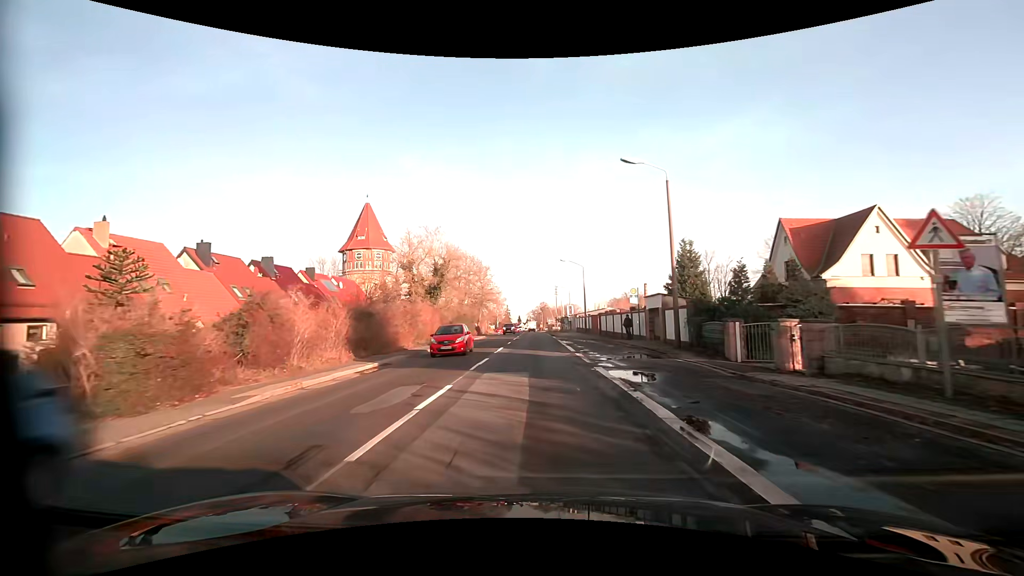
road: primary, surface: asphalt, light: Day
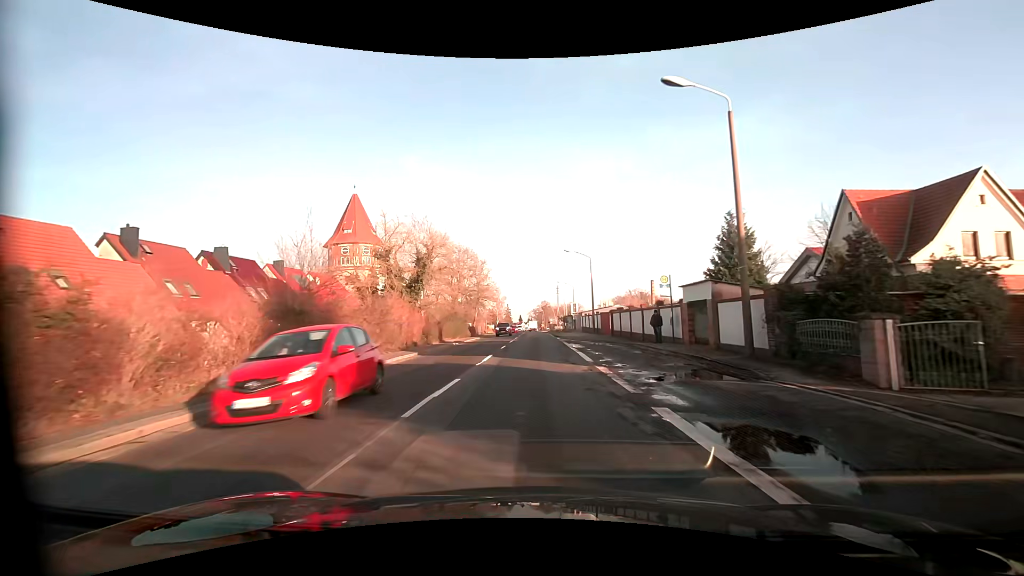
(0.0, +7.7) m; -1°
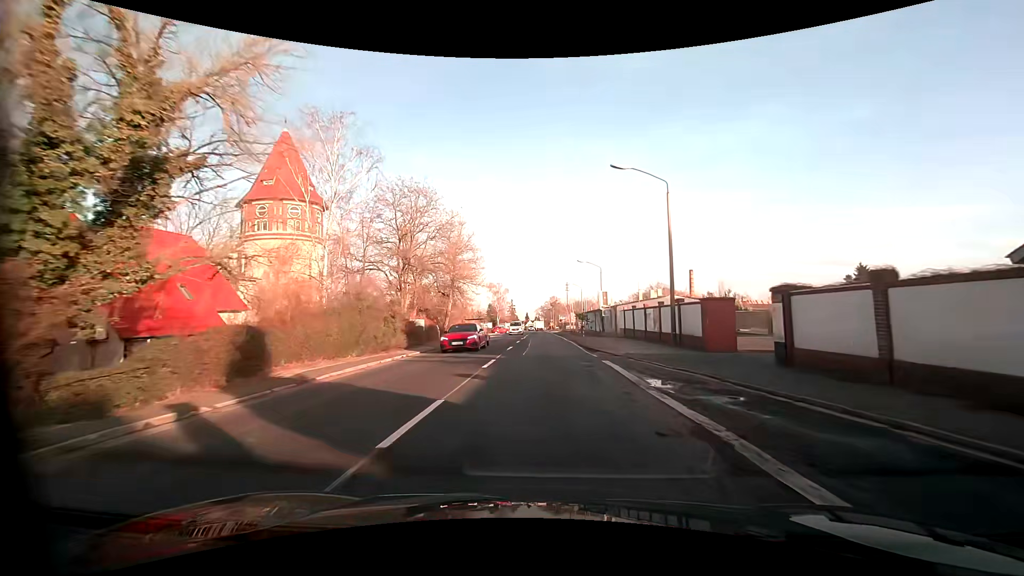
(-0.2, +31.0) m; -1°
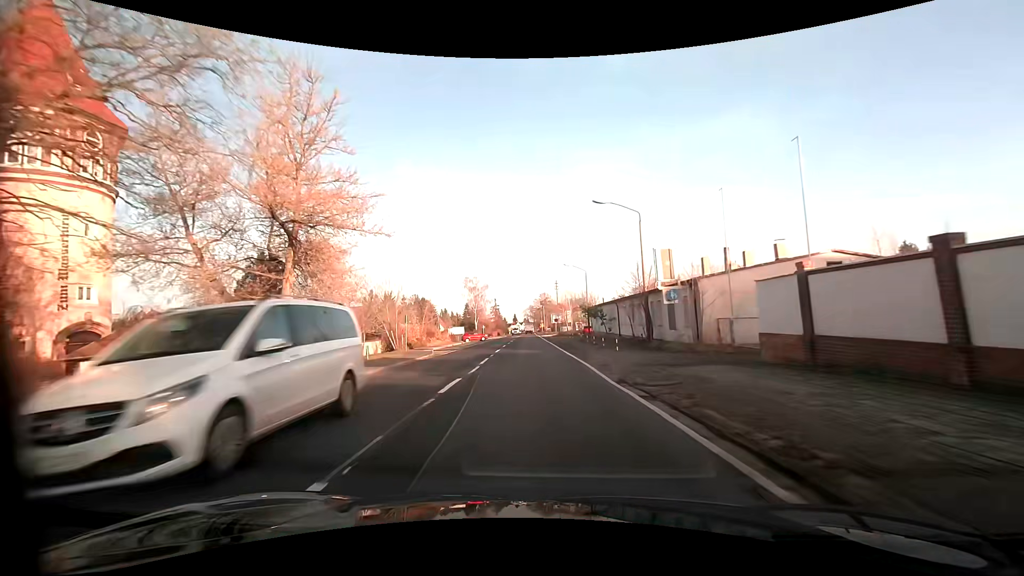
(+0.5, +31.9) m; +1°
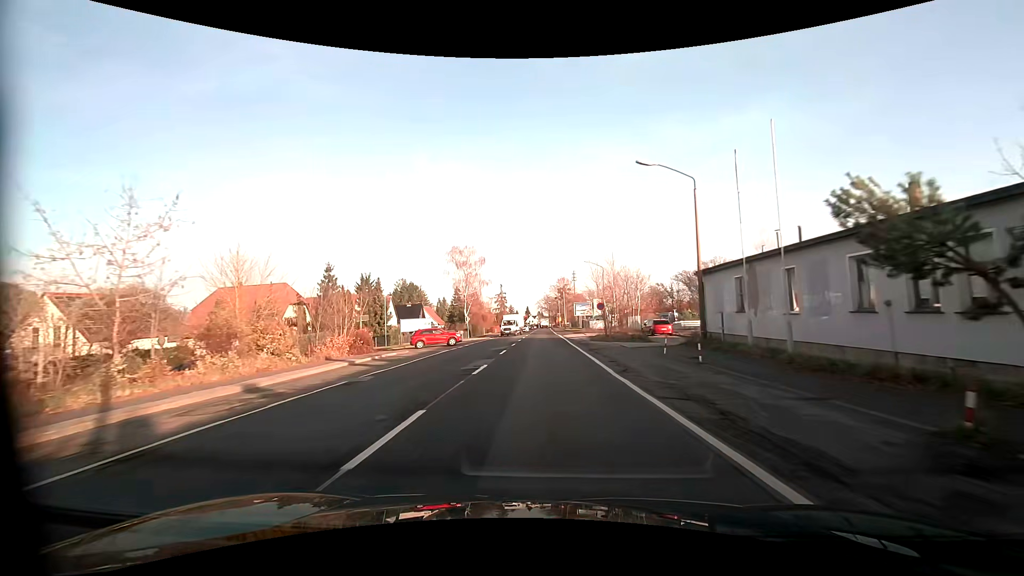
(-0.7, +41.6) m; -1°
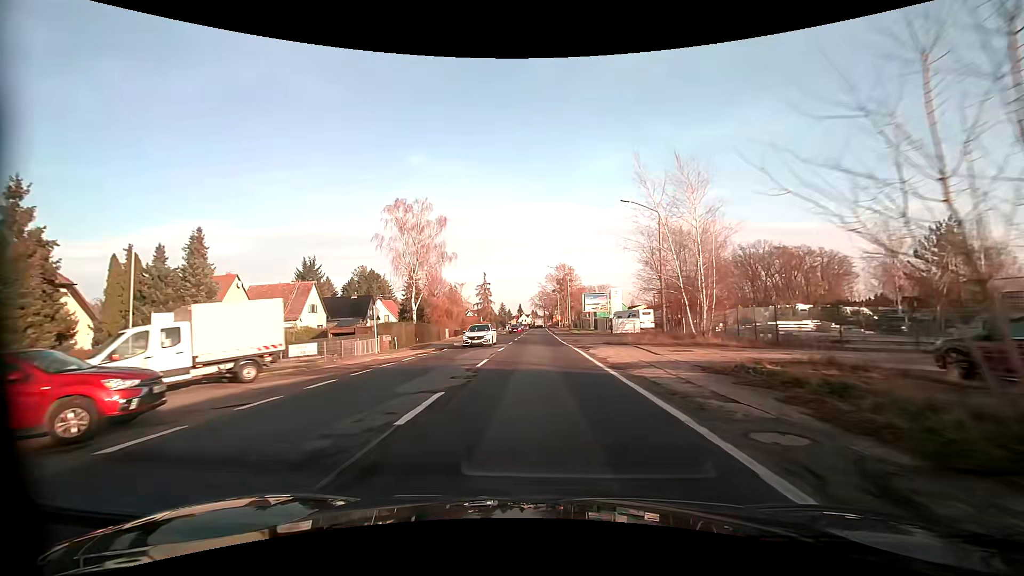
(+0.1, +34.0) m; +1°
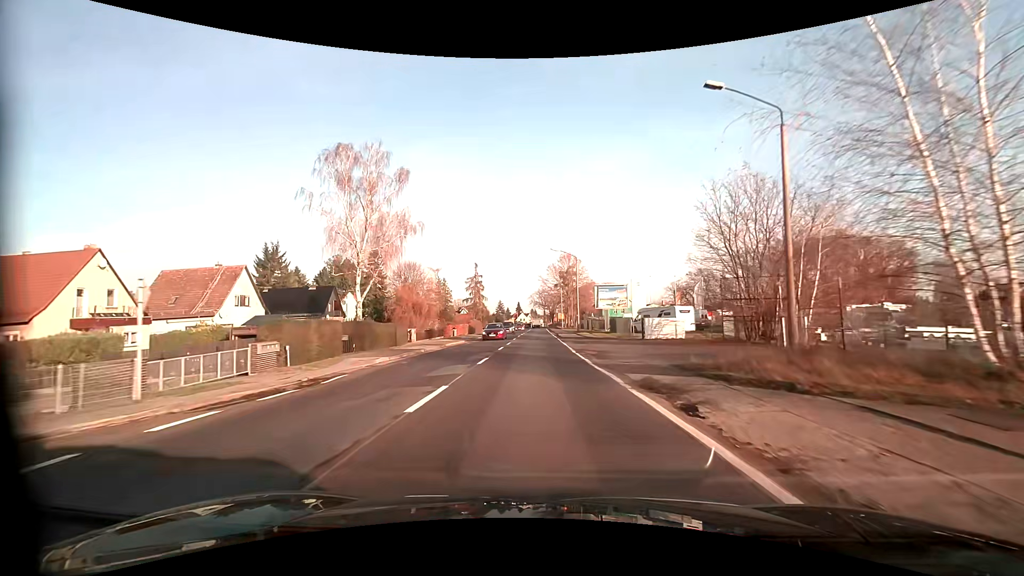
(0.0, +17.1) m; 0°
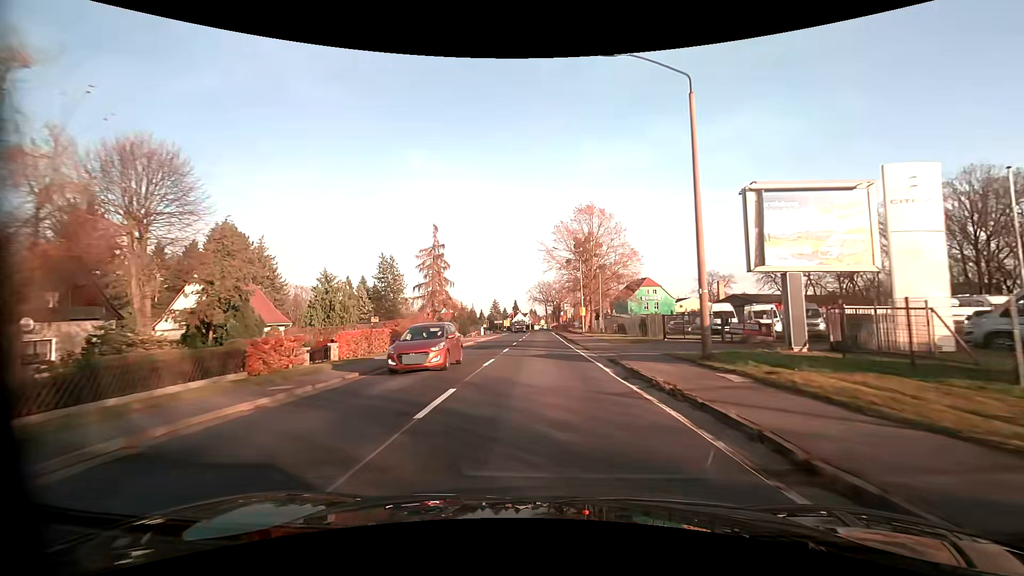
(-0.2, +43.1) m; 0°
